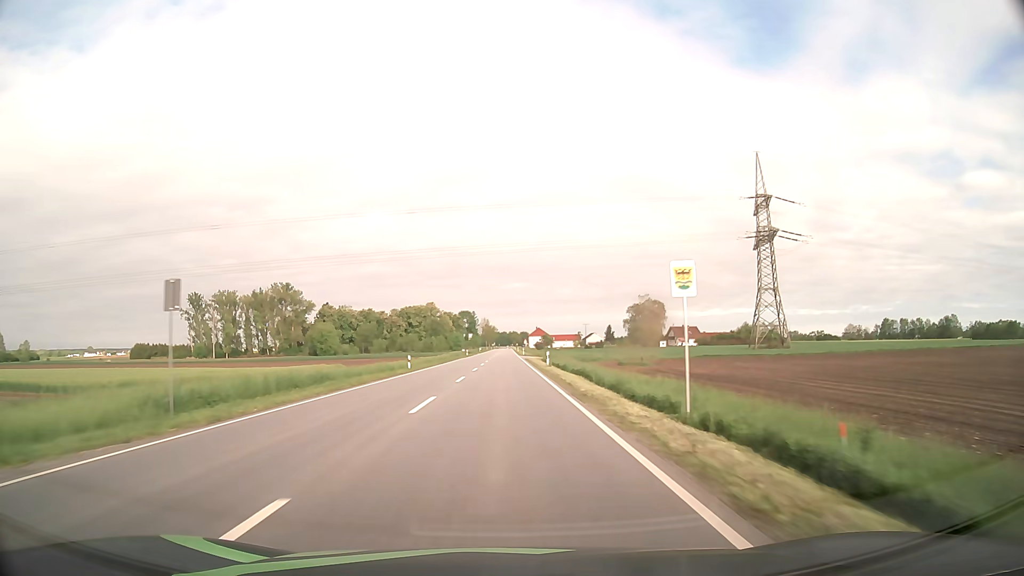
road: primary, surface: asphalt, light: Day
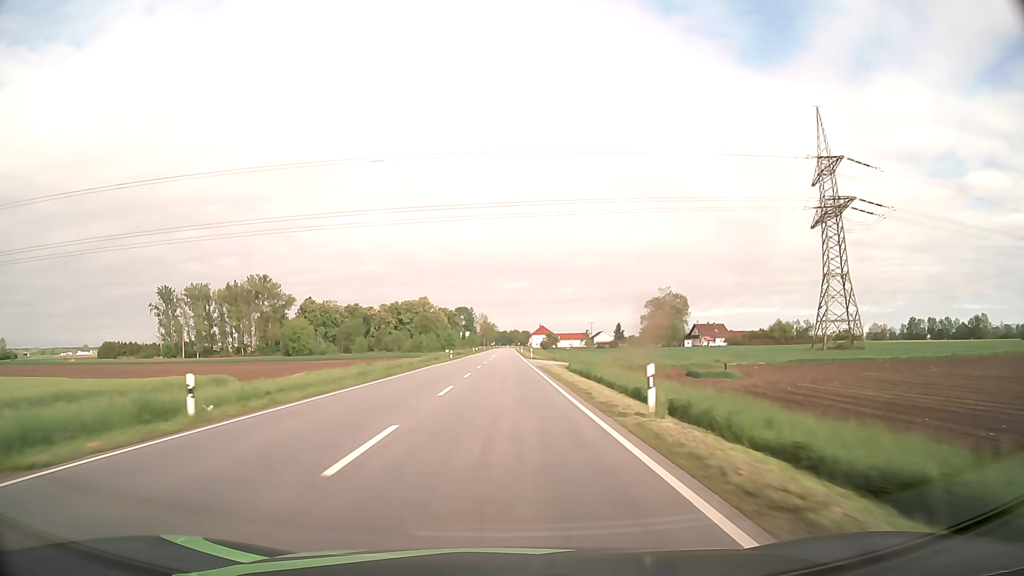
(0.0, +31.3) m; 0°
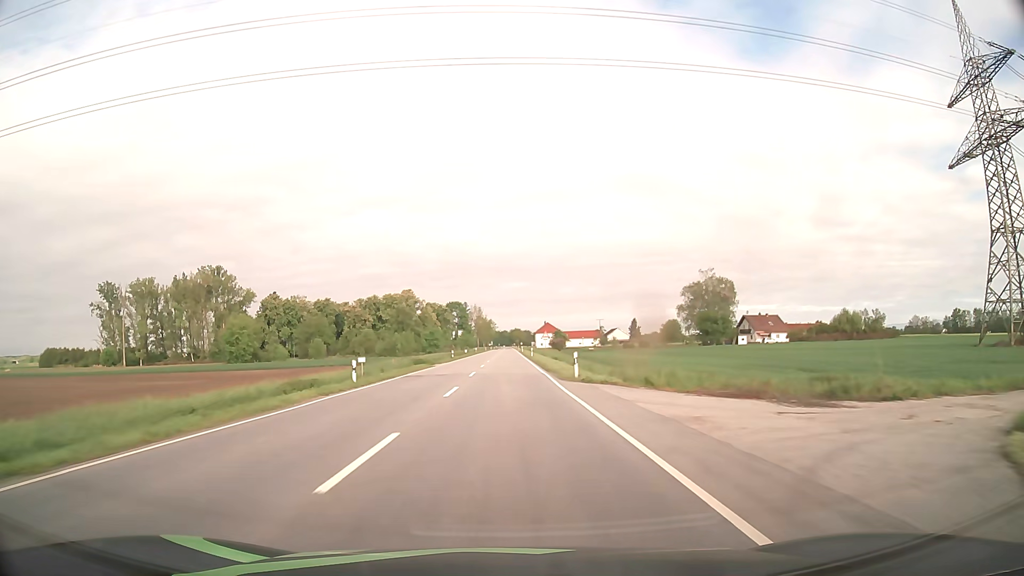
(+0.1, +47.0) m; 0°
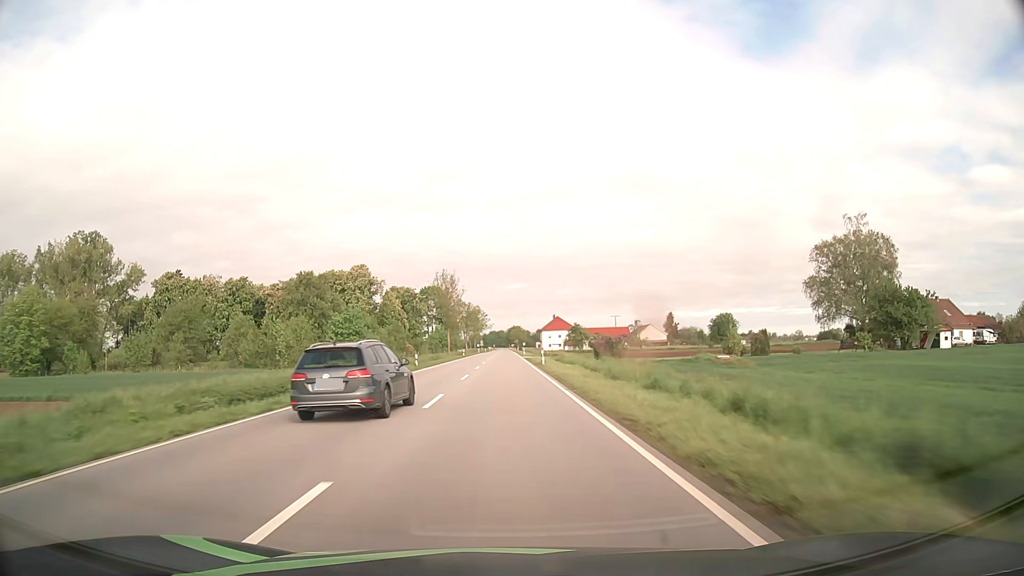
(0.0, +78.4) m; 0°
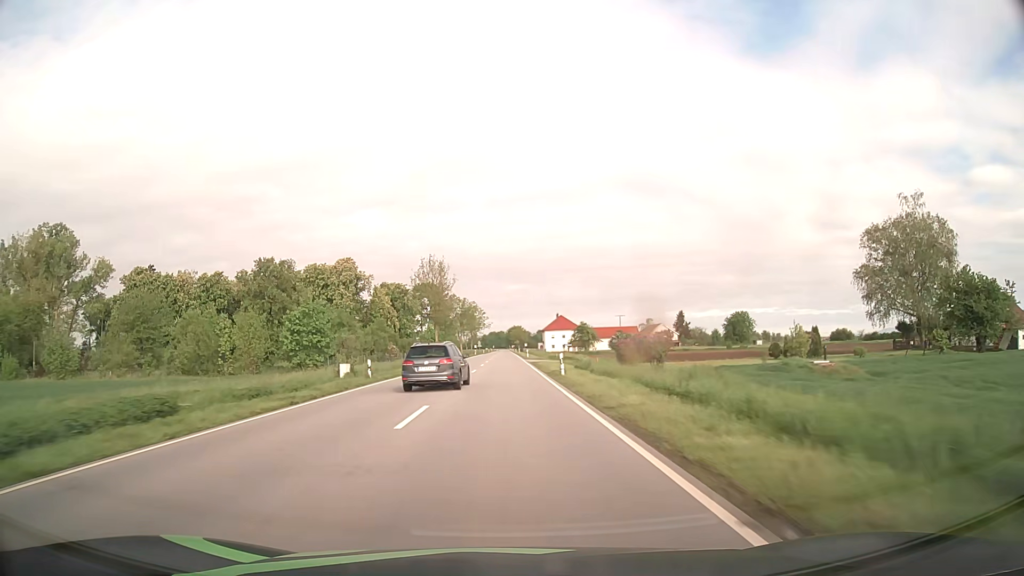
(0.0, +15.6) m; 0°
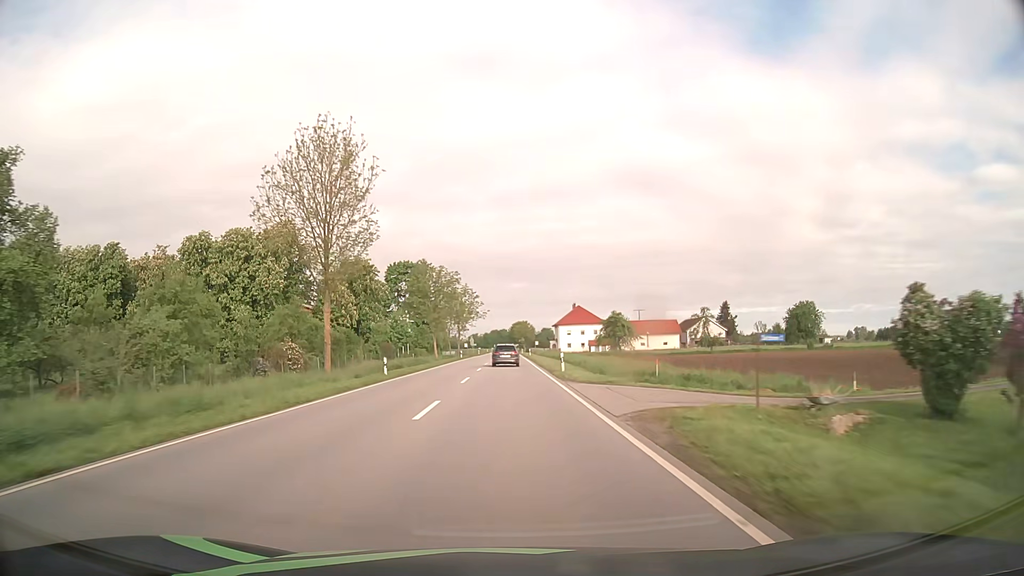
(-0.1, +46.9) m; 0°
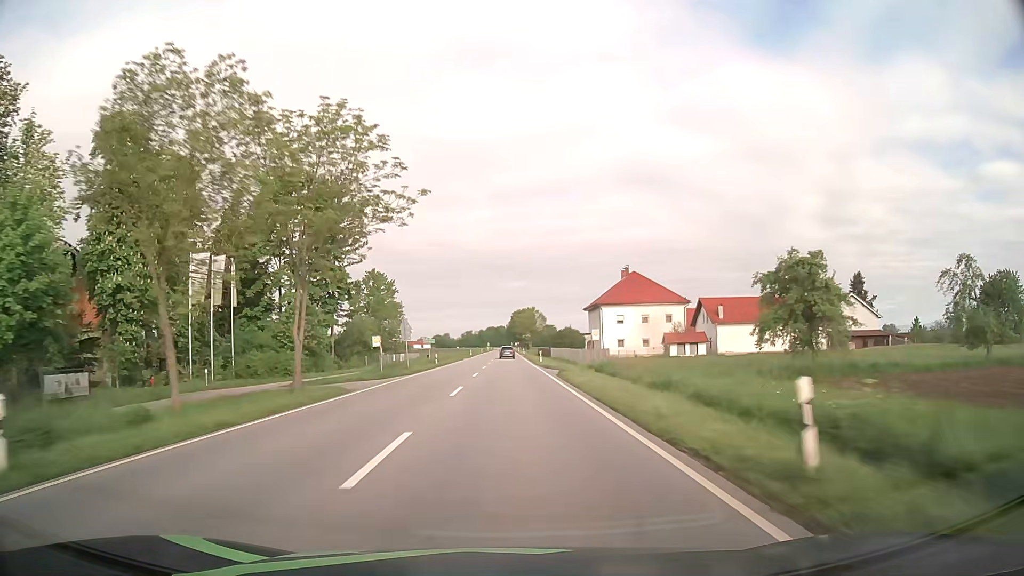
(0.0, +78.3) m; 0°
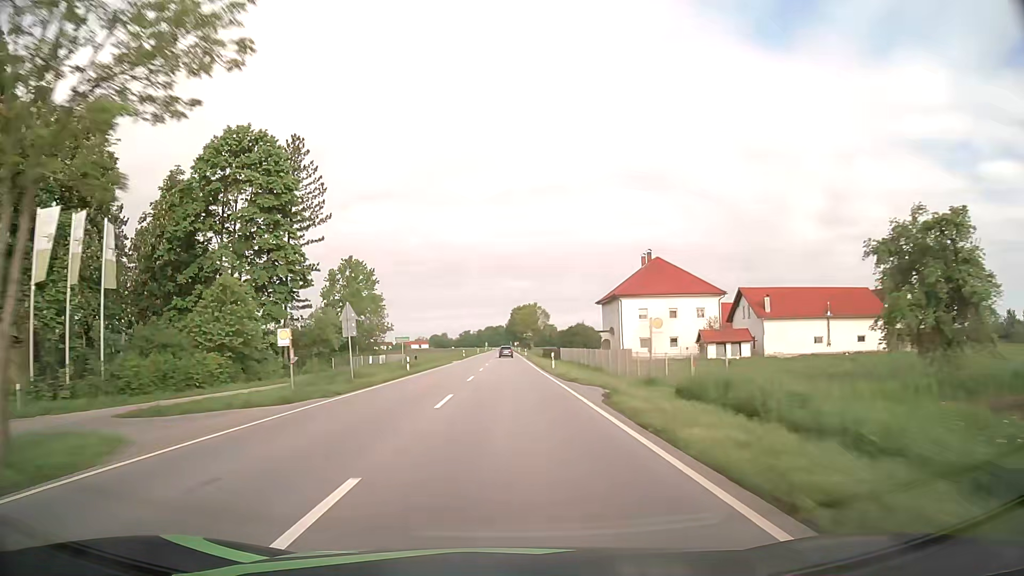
(0.0, +15.7) m; 0°
(0, +10) (0, +20) (0, +30) (0, +40) (0, +50) (0, +60) (0, +70) (0, +80) (0, +90) (0, +100) m
